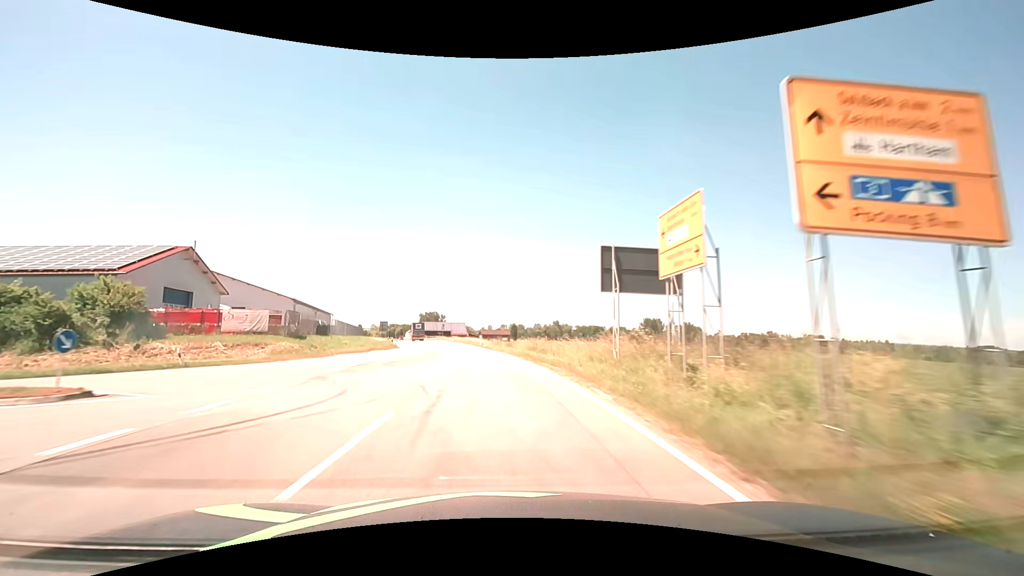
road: tertiary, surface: asphalt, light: Day
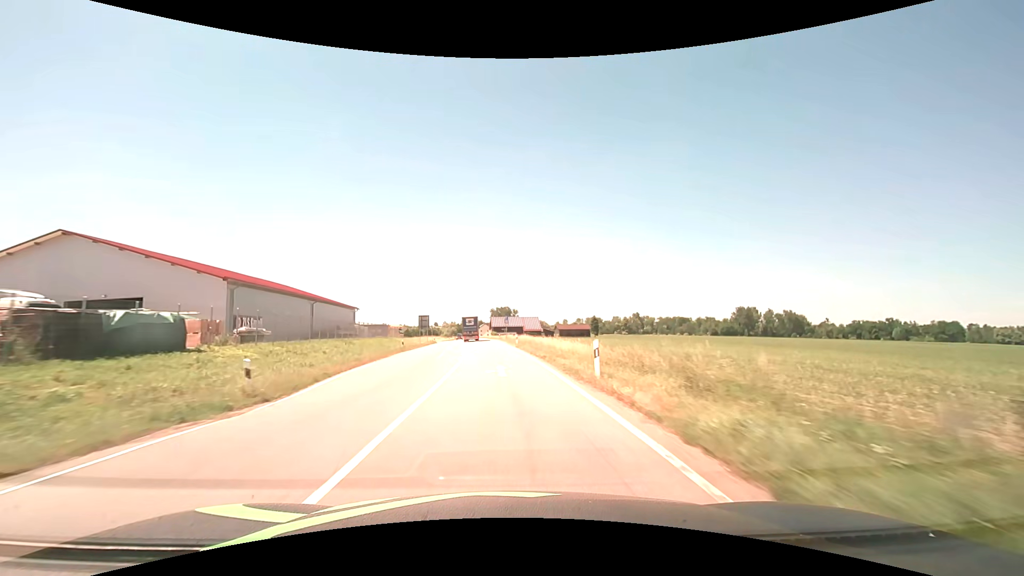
(-3.2, +38.0) m; -9°
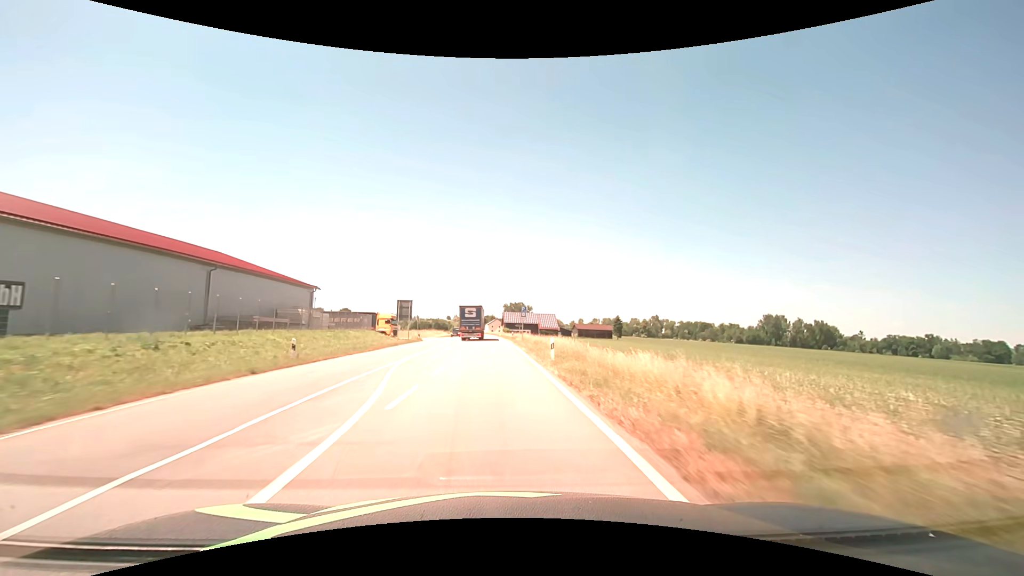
(-0.6, +26.1) m; -2°
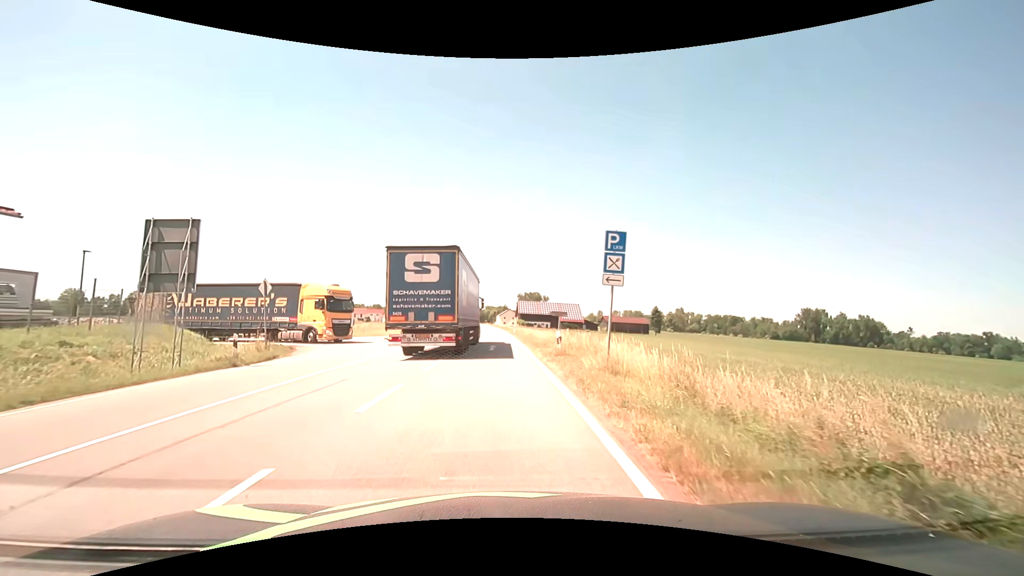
(-0.5, +40.7) m; -1°
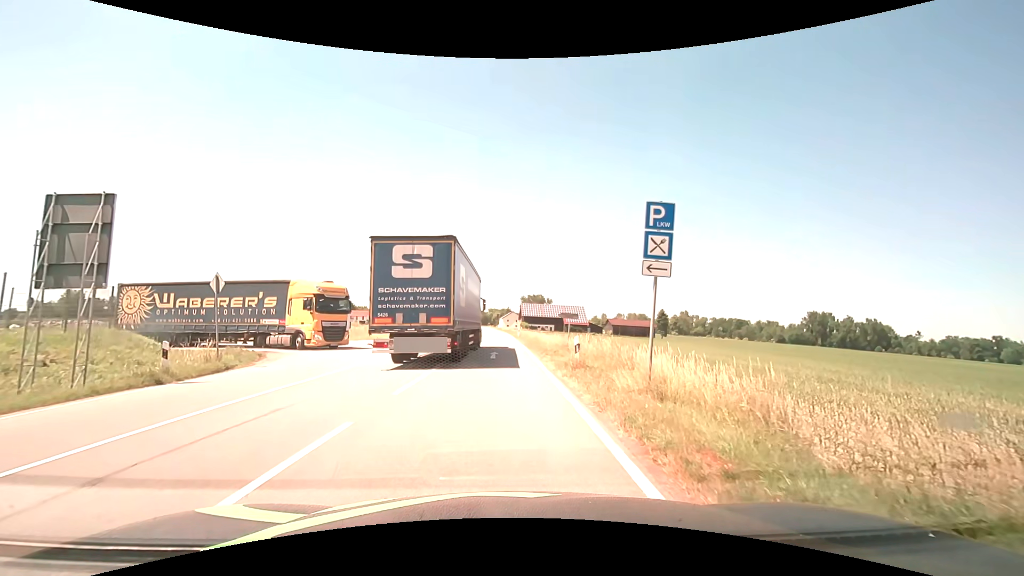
(0.0, +3.5) m; -1°
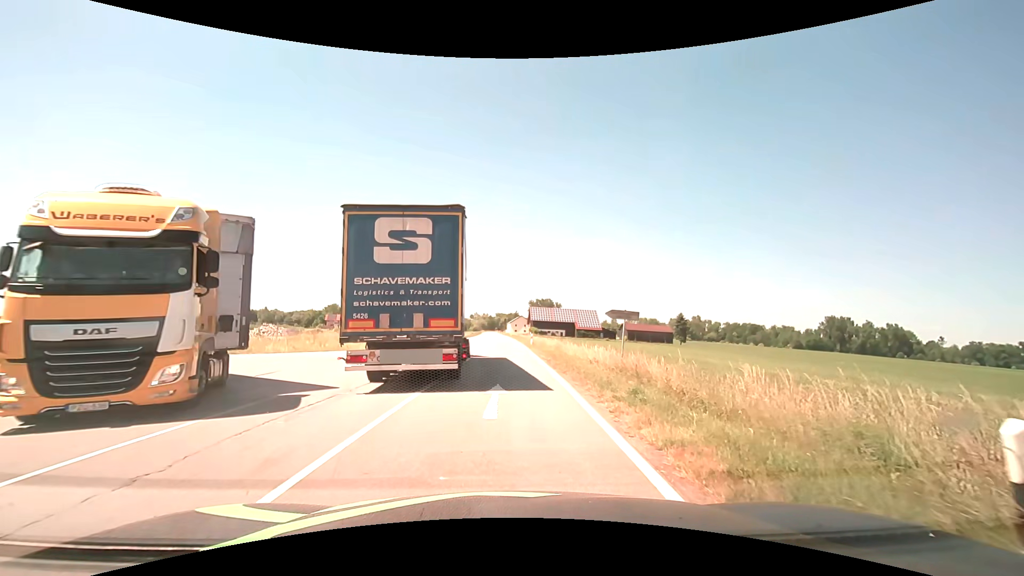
(-0.1, +12.2) m; -1°
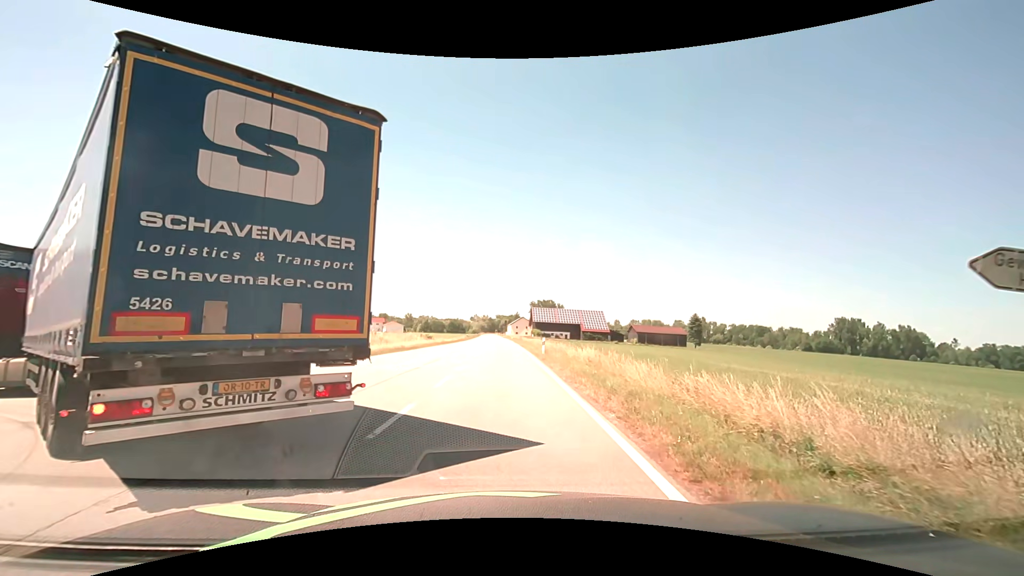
(-0.1, +14.5) m; -1°
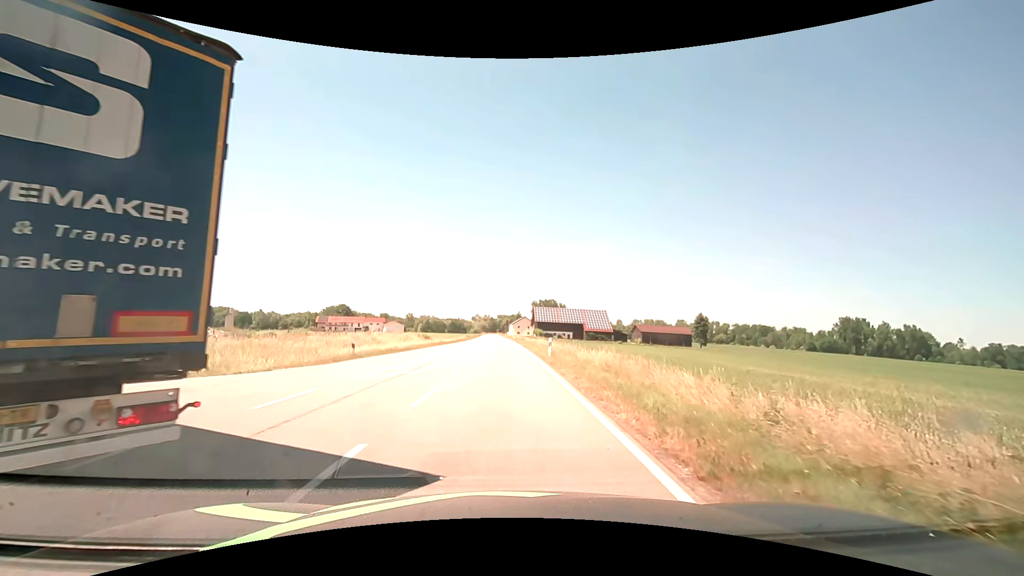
(0.0, +3.5) m; 0°
(0, +10) (0, +20) (0, +30) (0, +40) (0, +50) (0, +60) (-1, +70) (-1, +80) (-1, +90) (-1, +100) m
